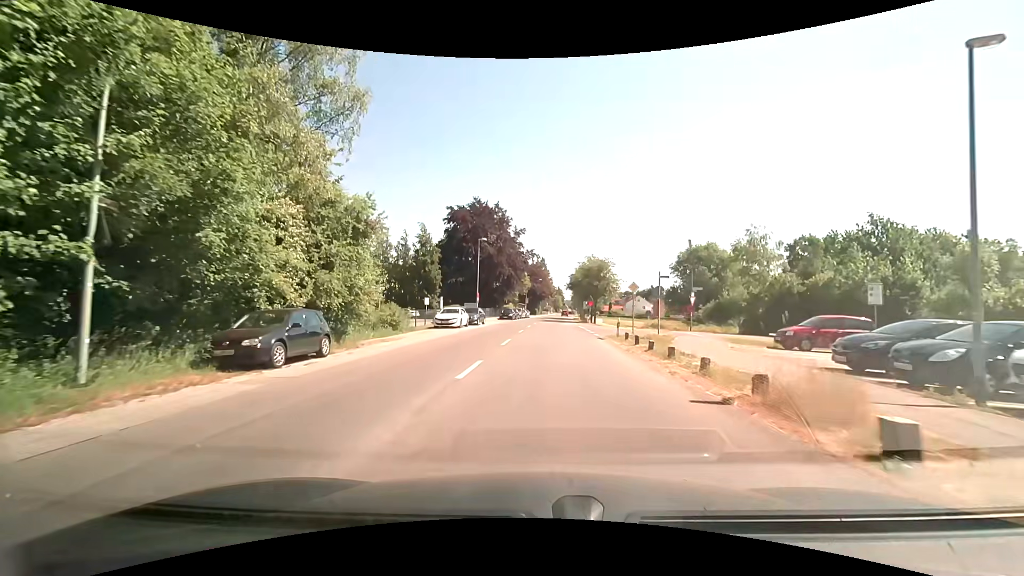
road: tertiary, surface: asphalt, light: Day
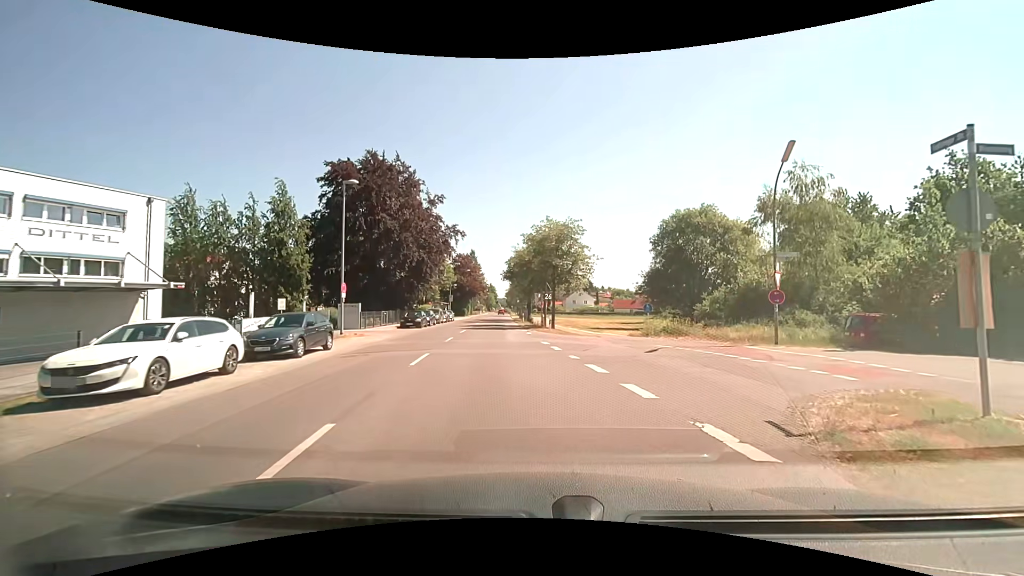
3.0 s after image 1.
(+0.5, +23.5) m; +7°
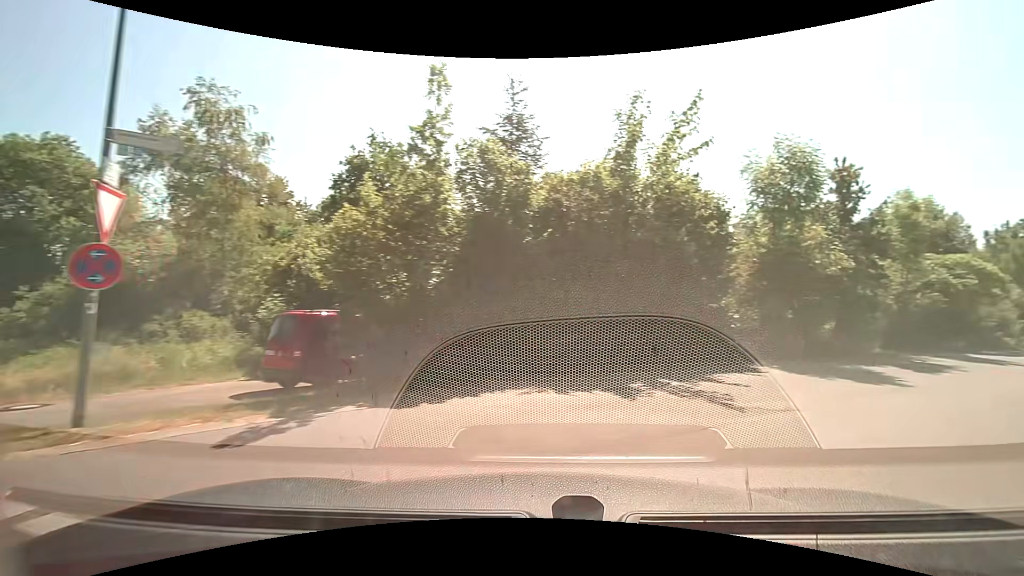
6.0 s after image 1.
(+5.5, +13.8) m; +62°
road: residential
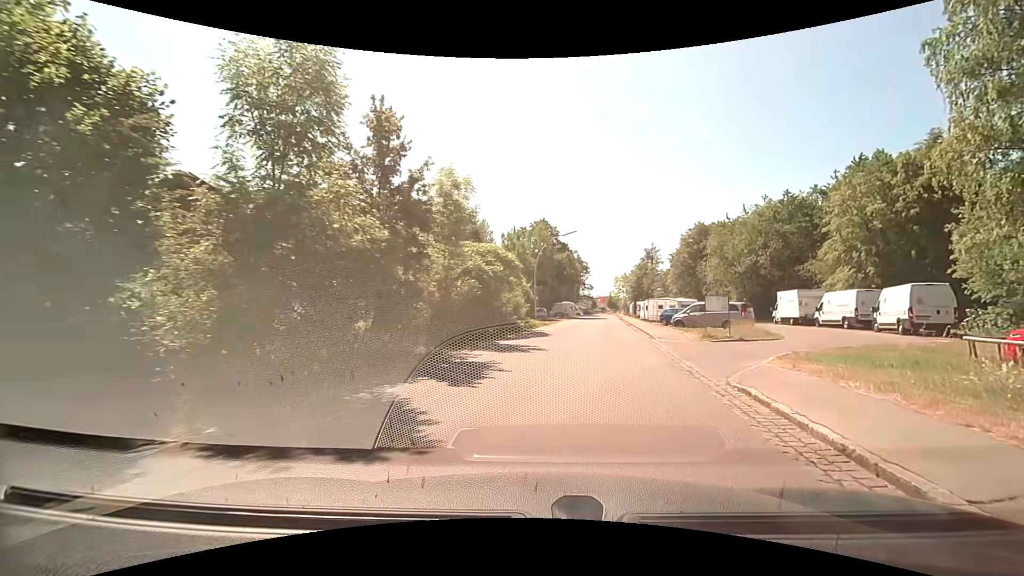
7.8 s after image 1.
(+3.6, +7.2) m; +44°
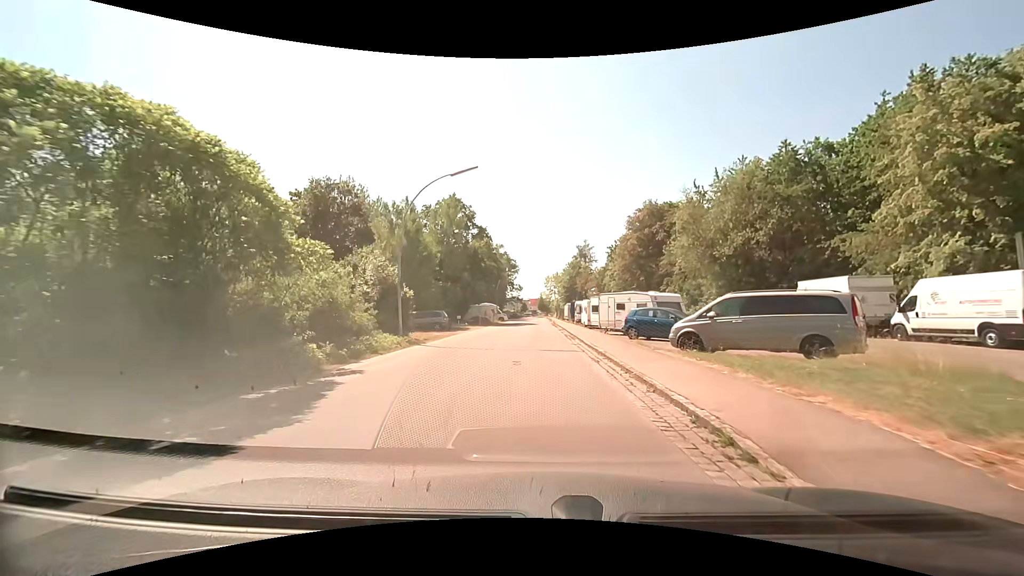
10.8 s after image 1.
(+2.9, +20.3) m; +9°
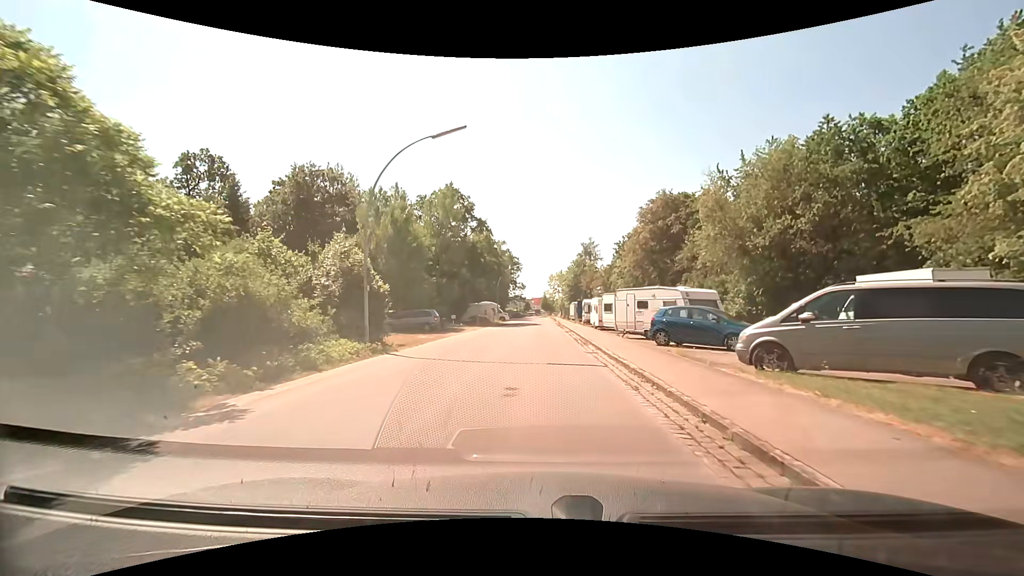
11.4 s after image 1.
(-0.1, +5.0) m; -1°
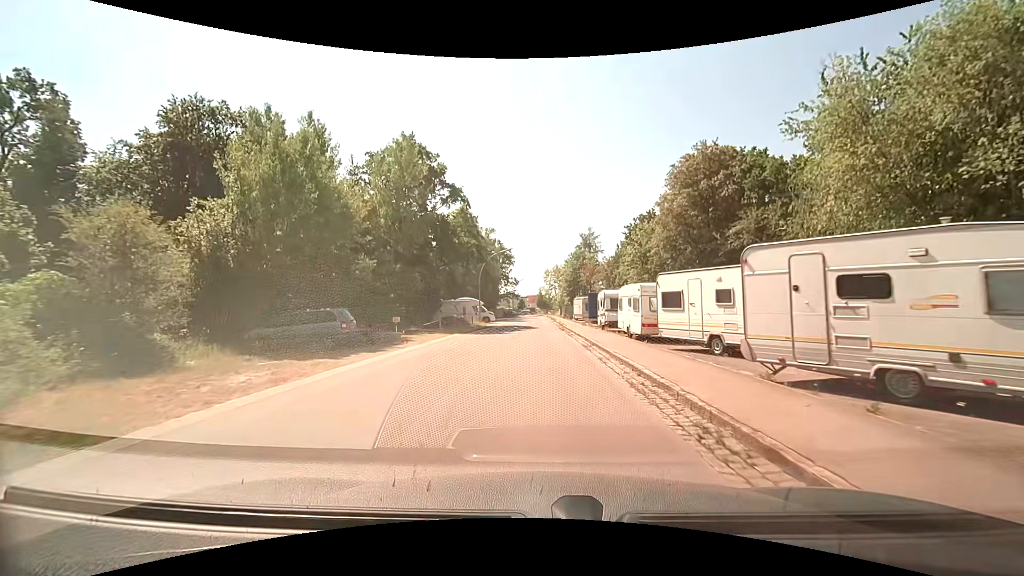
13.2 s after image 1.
(+0.1, +16.2) m; +1°
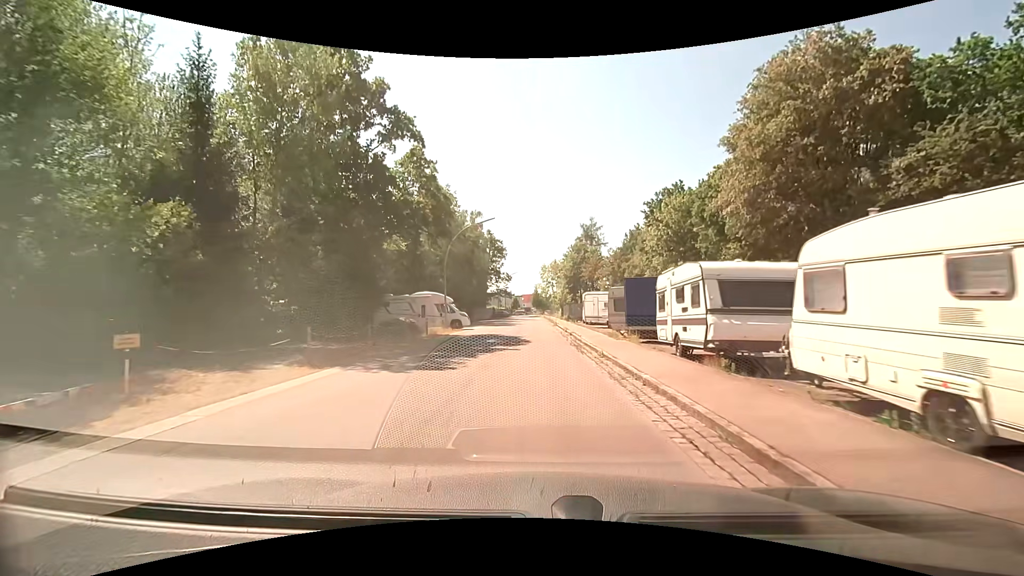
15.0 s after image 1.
(+0.1, +17.4) m; 0°
(0, +10) (0, +20) (0, +30) (0, +40) (0, +50) (0, +60) (-1, +70) (-1, +80) (-1, +90) (-1, +100) m
